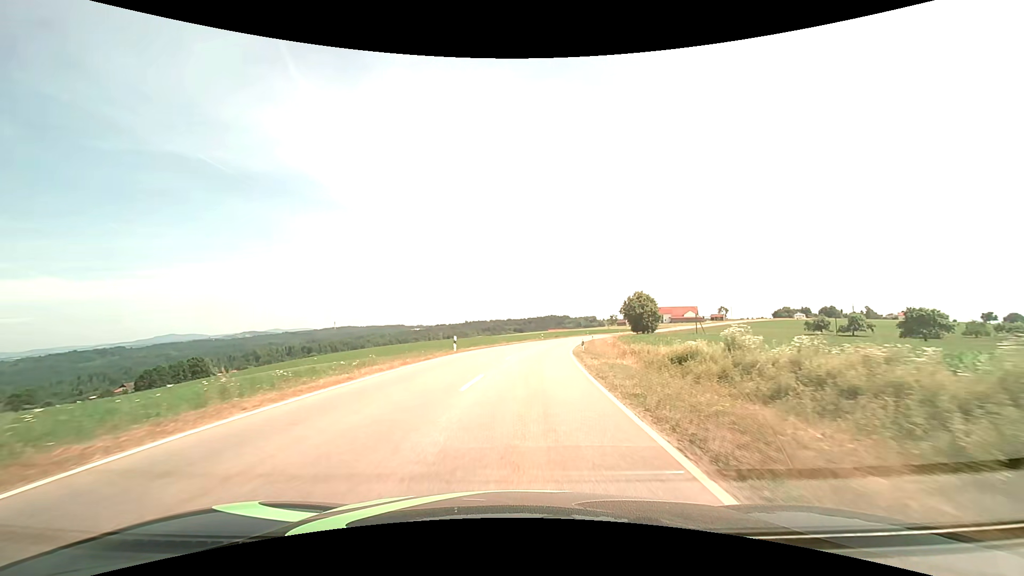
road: tertiary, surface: asphalt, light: Day
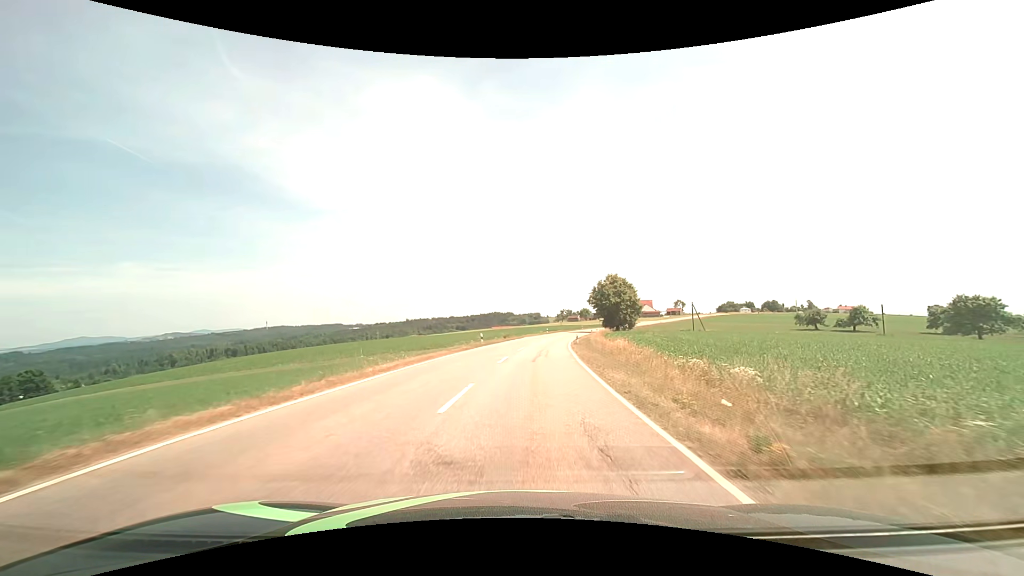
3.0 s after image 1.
(+1.7, +37.4) m; +6°
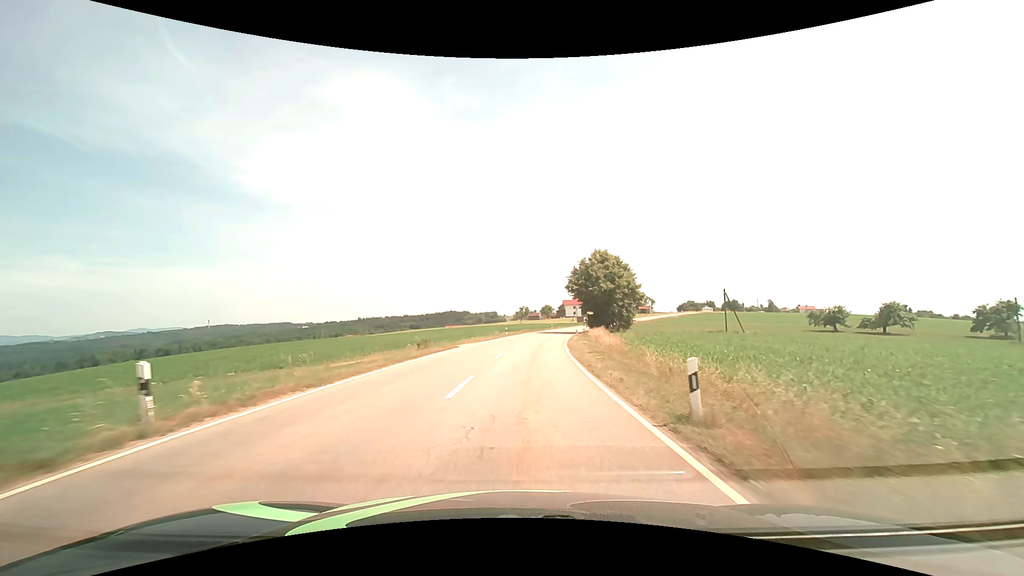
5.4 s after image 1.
(+1.5, +34.0) m; +5°
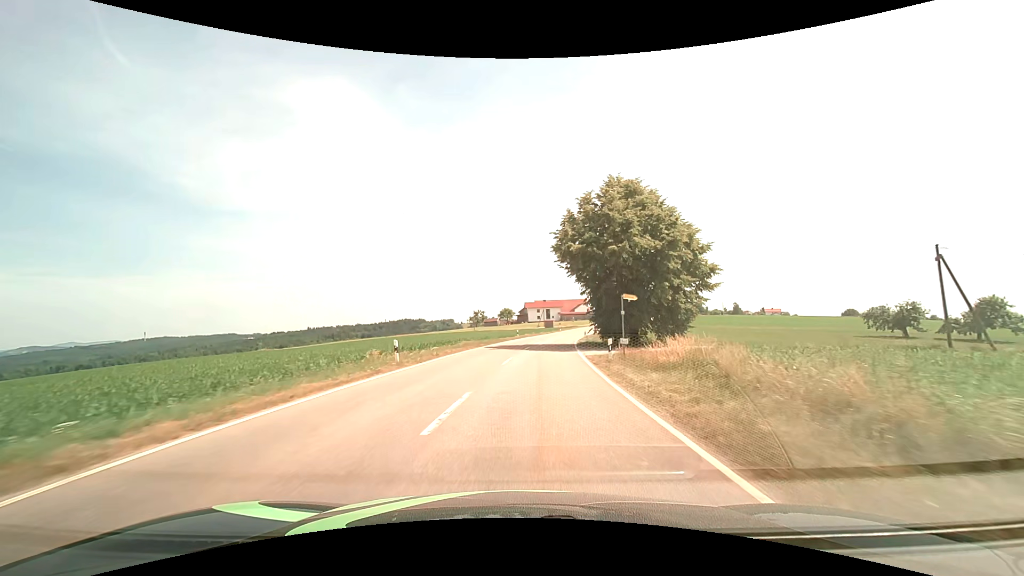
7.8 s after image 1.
(+1.5, +38.1) m; +5°
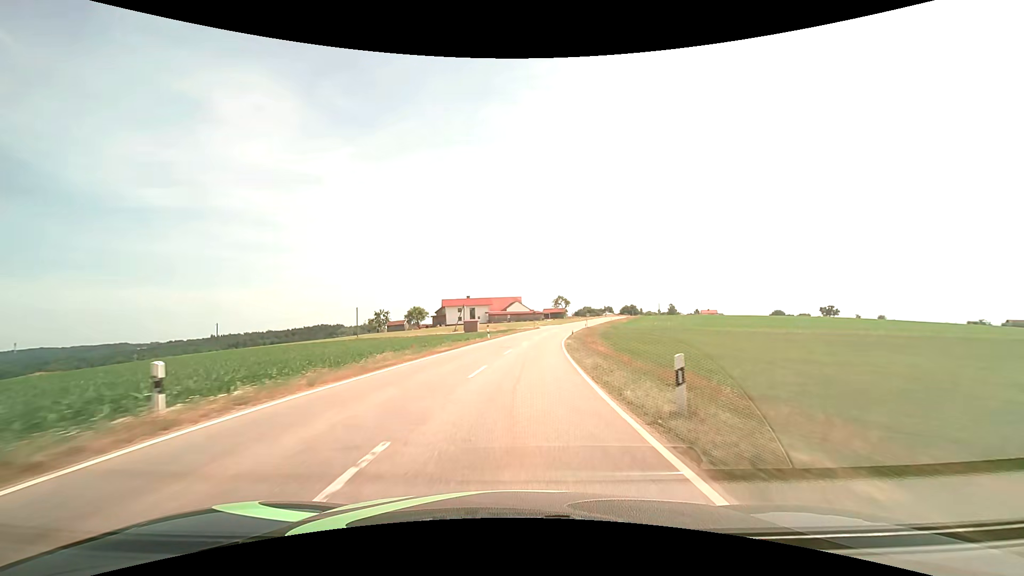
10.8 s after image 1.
(+4.0, +50.9) m; +8°
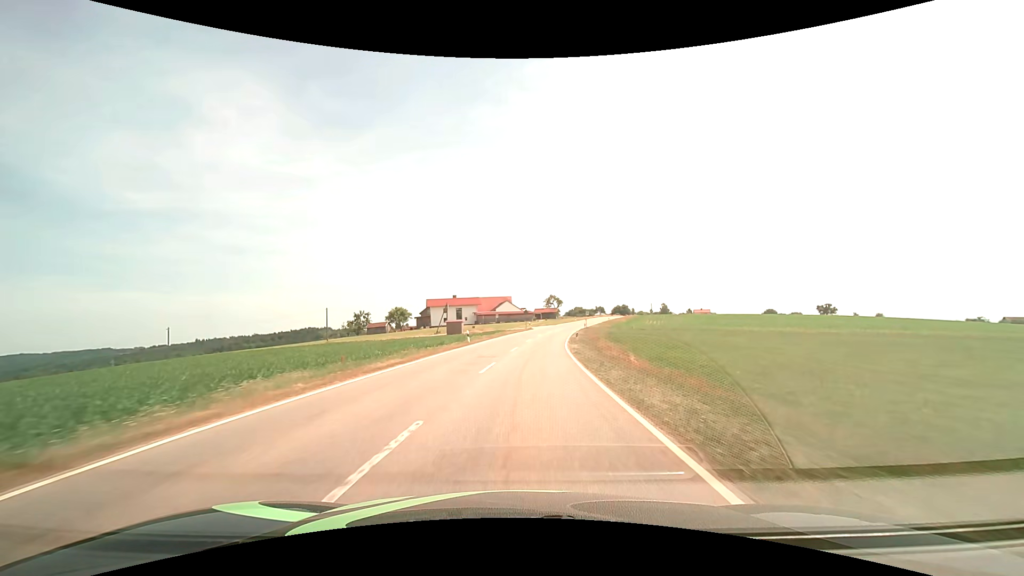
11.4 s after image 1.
(+0.1, +10.6) m; +1°
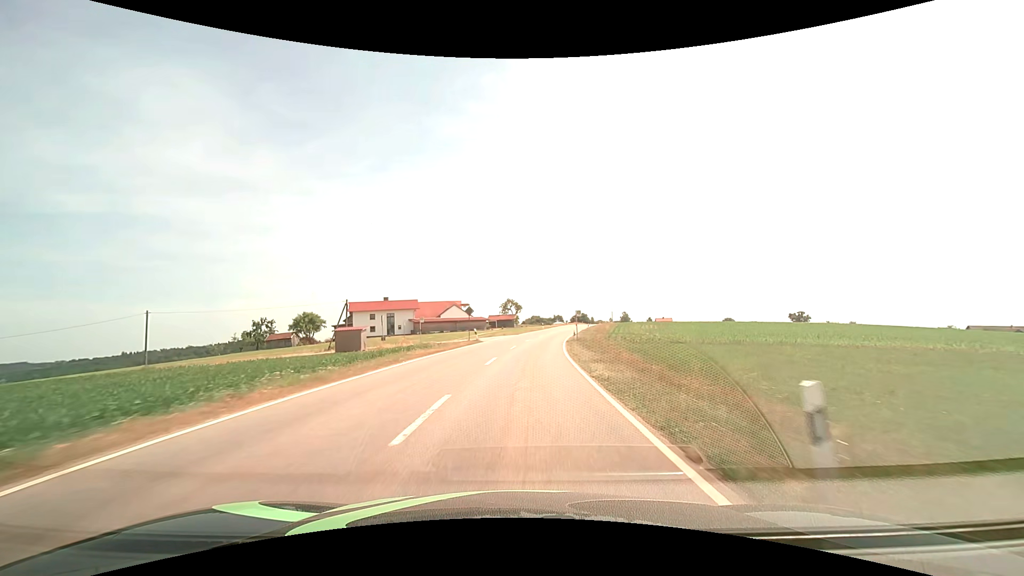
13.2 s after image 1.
(+1.3, +32.2) m; +5°
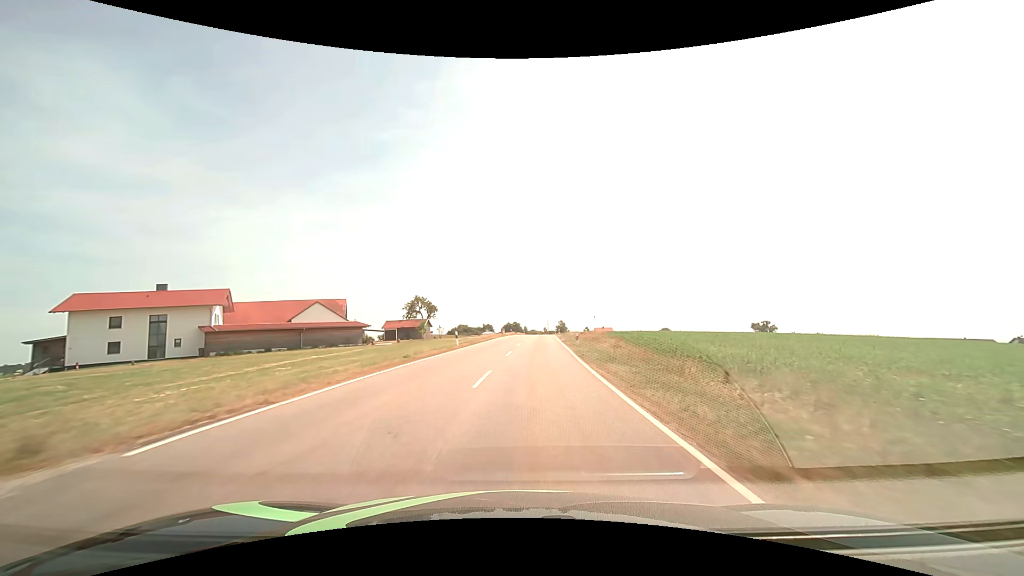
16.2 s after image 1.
(+3.5, +54.1) m; +8°
(0, +10) (0, +20) (+1, +30) (+2, +40) (+2, +50) (+3, +60) (+3, +70) (+4, +80) (+5, +90) (+5, +100) m
